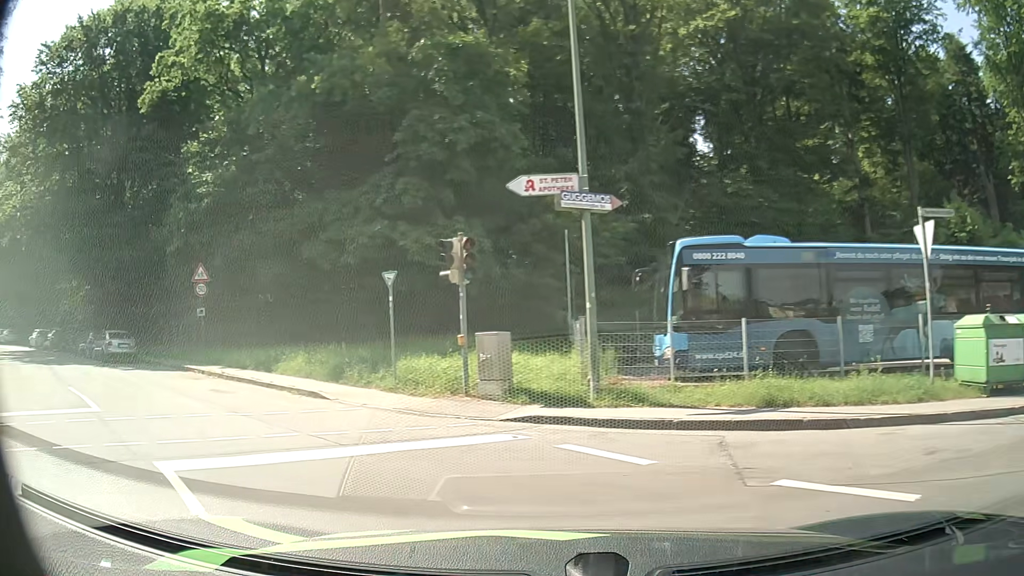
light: Day
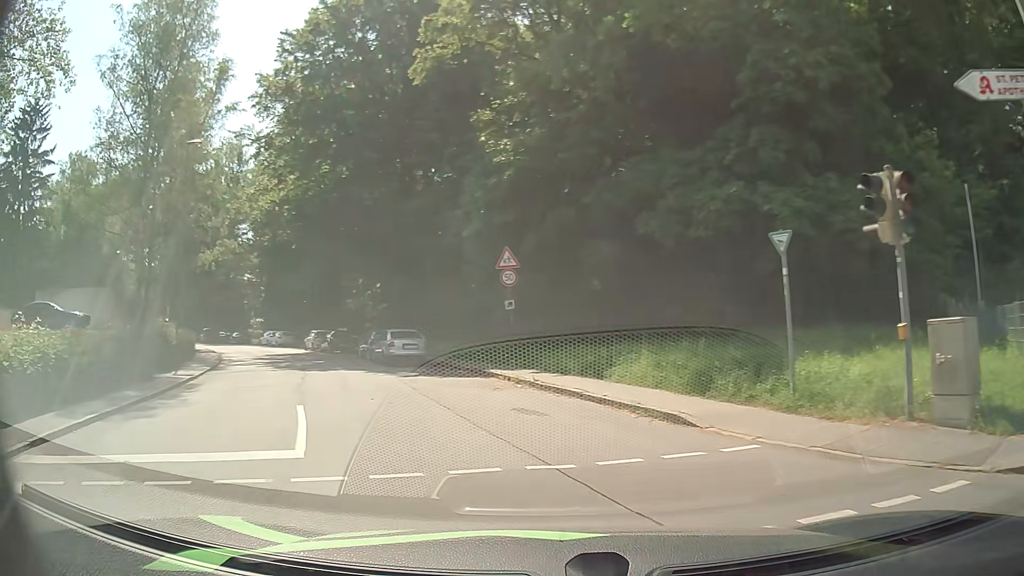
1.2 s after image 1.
(-1.3, +4.9) m; -29°
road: residential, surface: asphalt
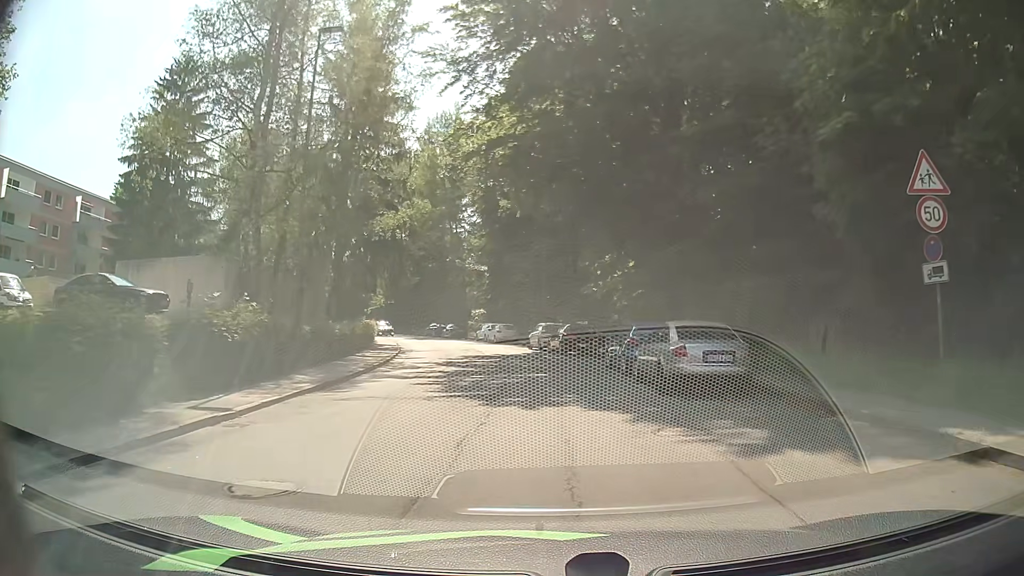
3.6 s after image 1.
(-3.3, +12.7) m; -21°
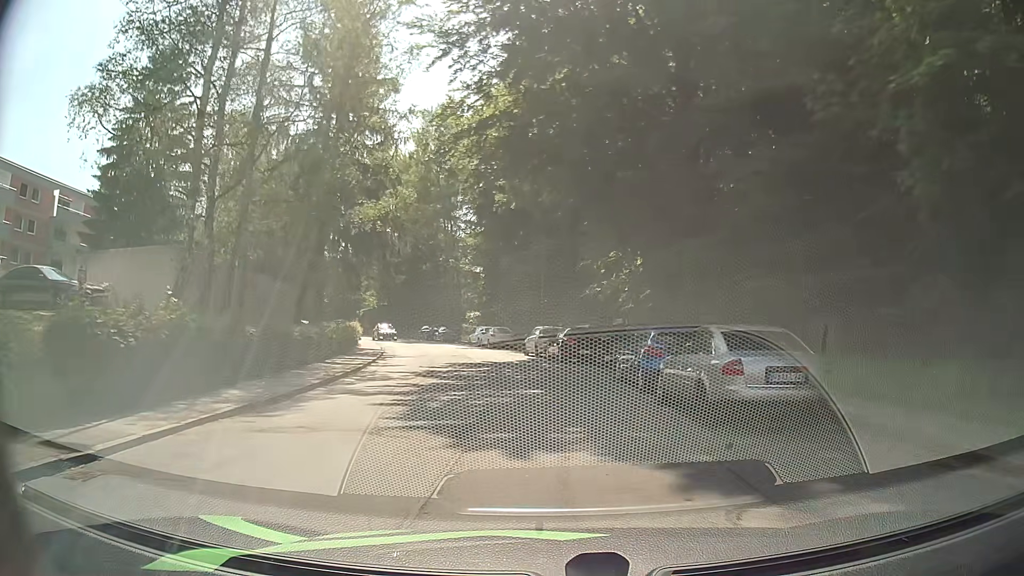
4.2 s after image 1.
(0.0, +3.7) m; 0°
(0, +10) (-1, +20) (-2, +30) (-4, +40) (-6, +49) (-10, +59) (-14, +68) (-19, +77) (-24, +85) (-29, +94) m
